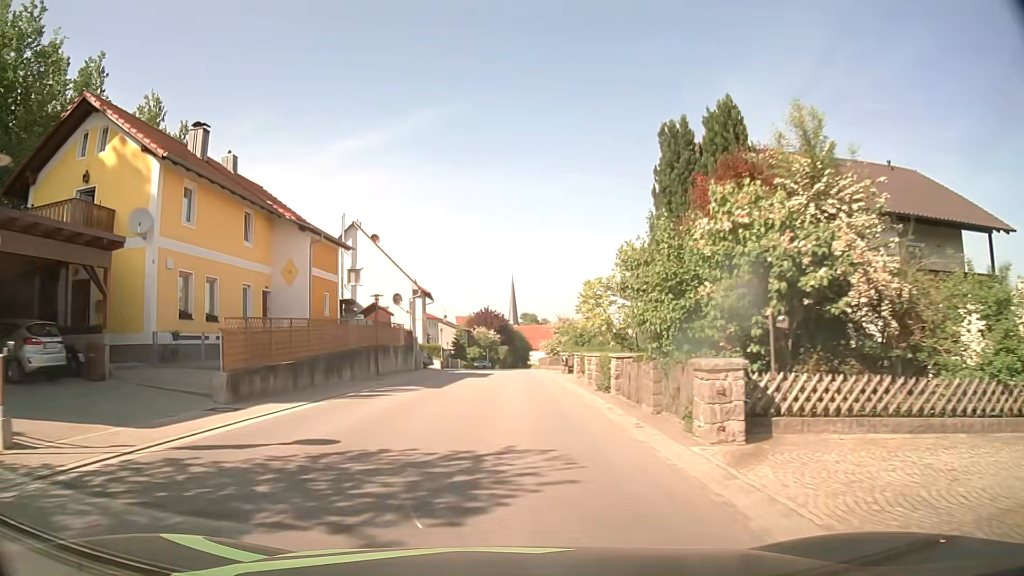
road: tertiary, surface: asphalt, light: Day
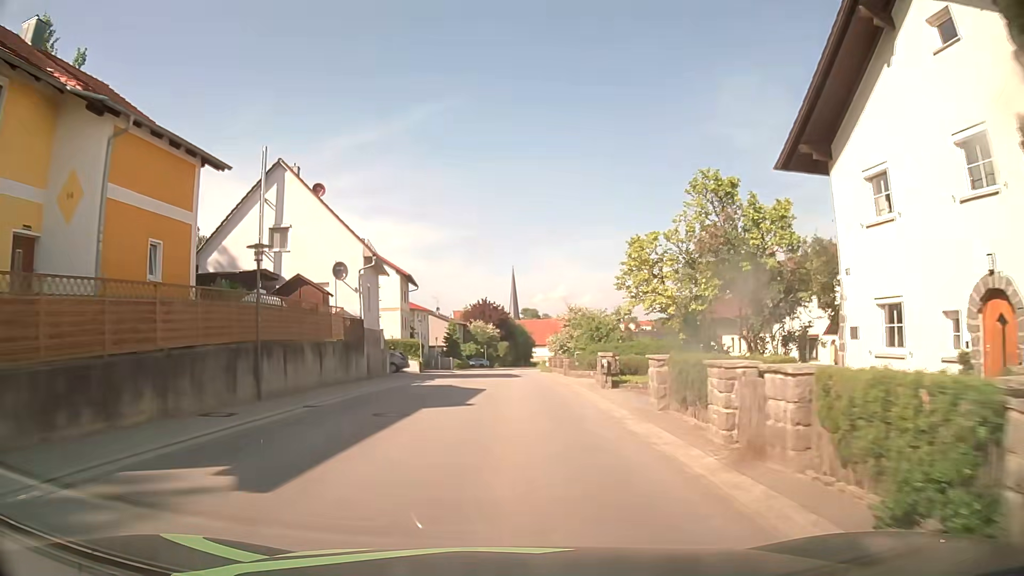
(0.0, +15.6) m; 0°
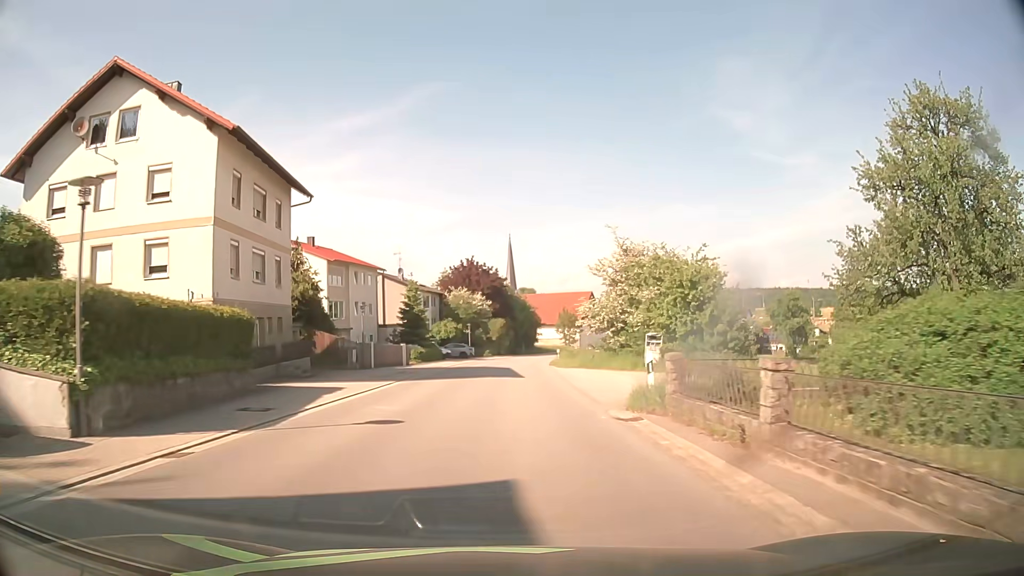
(+0.2, +39.1) m; 0°
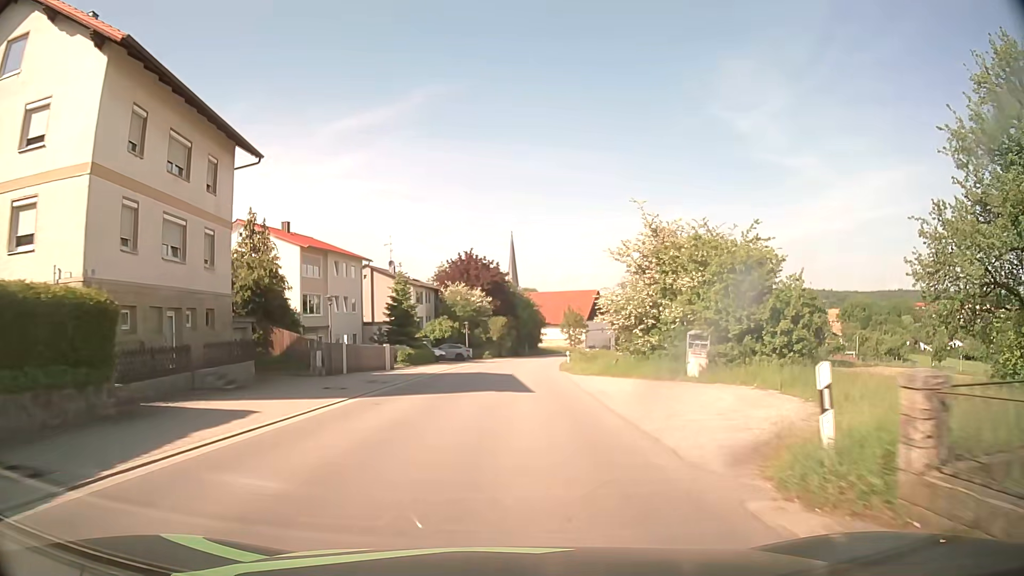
(0.0, +7.8) m; 0°
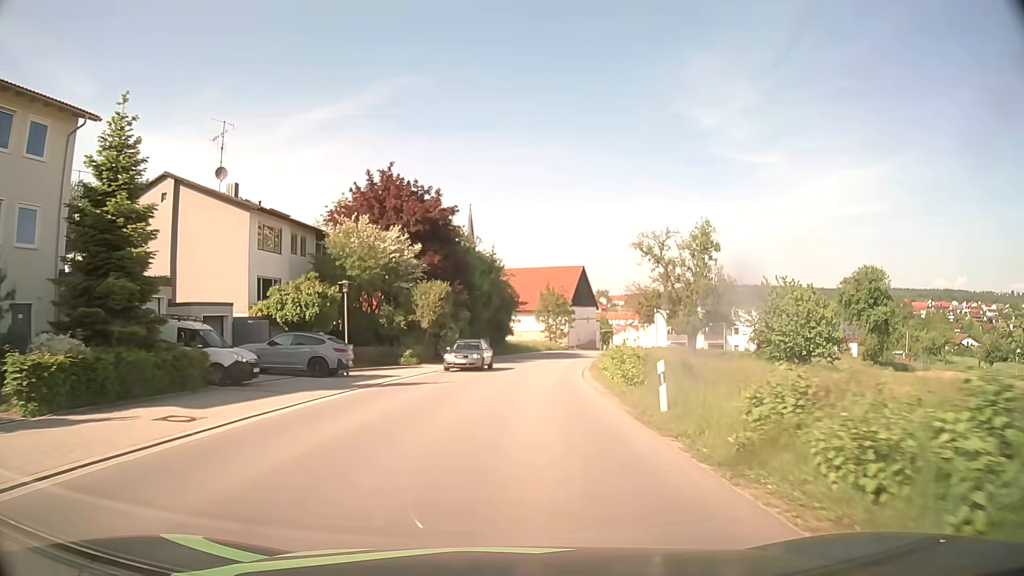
(+0.8, +38.9) m; +3°
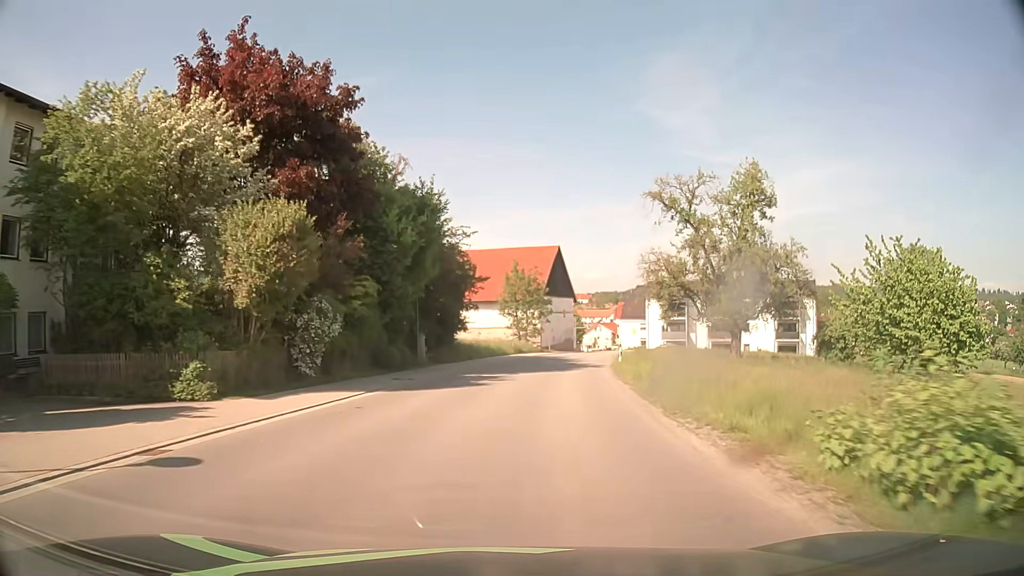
(+0.6, +23.1) m; +3°
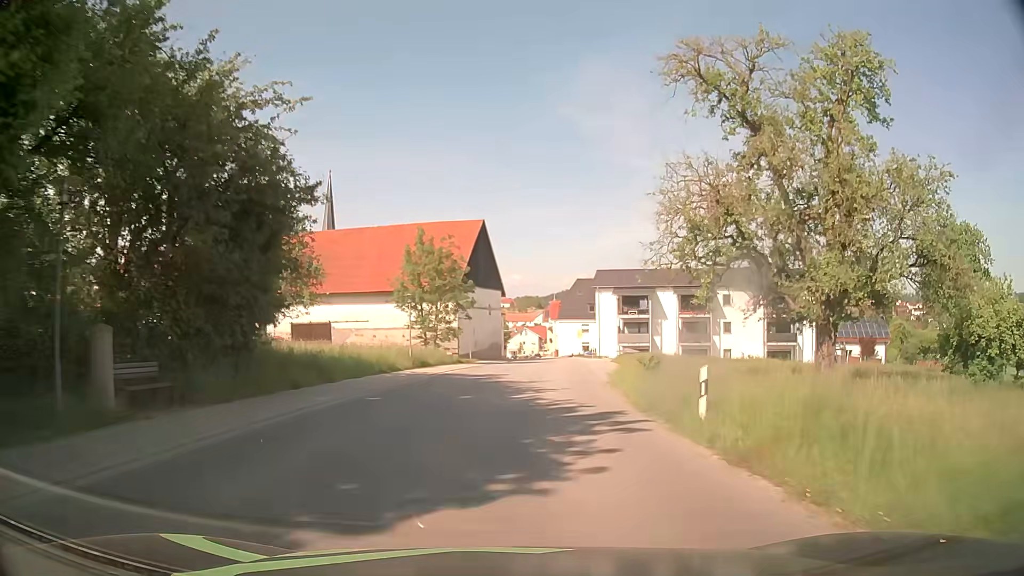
(+1.3, +22.9) m; +7°
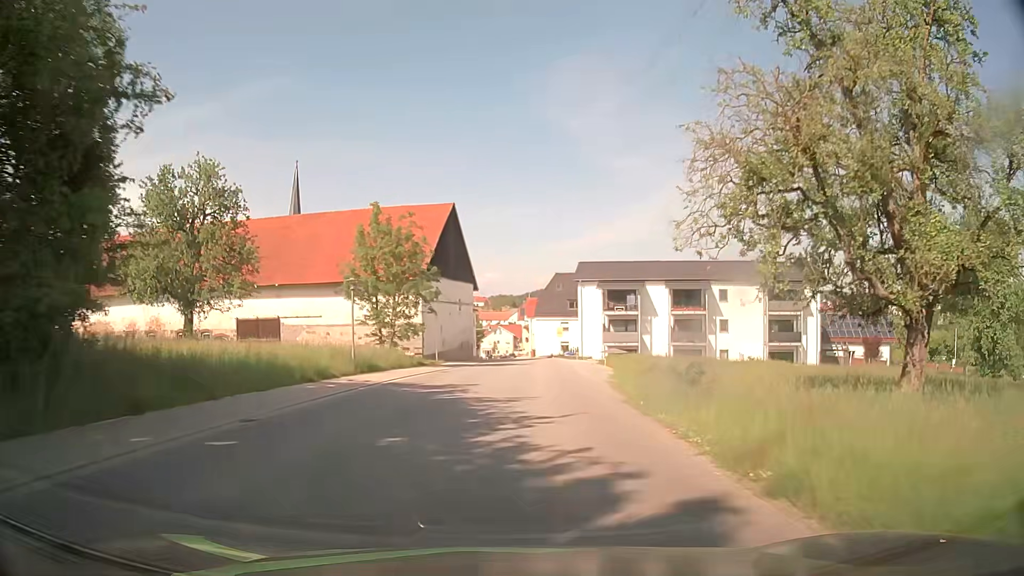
(+0.2, +7.6) m; +2°
(0, +10) (+1, +20) (+1, +30) (+2, +40) (+3, +50) (+3, +60) (+3, +70) (+3, +80) (+2, +90) (+1, +100) m
